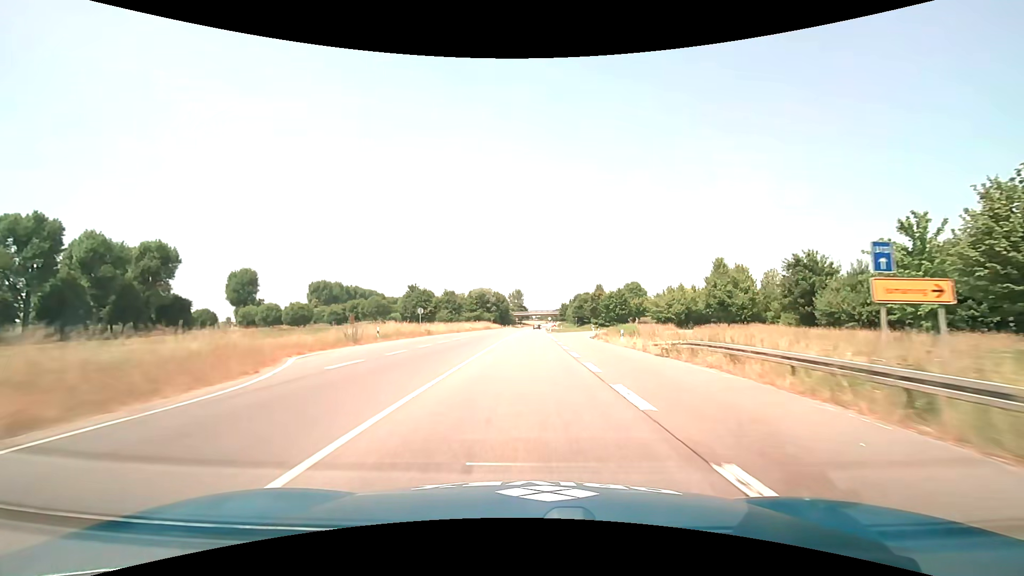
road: primary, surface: asphalt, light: Day
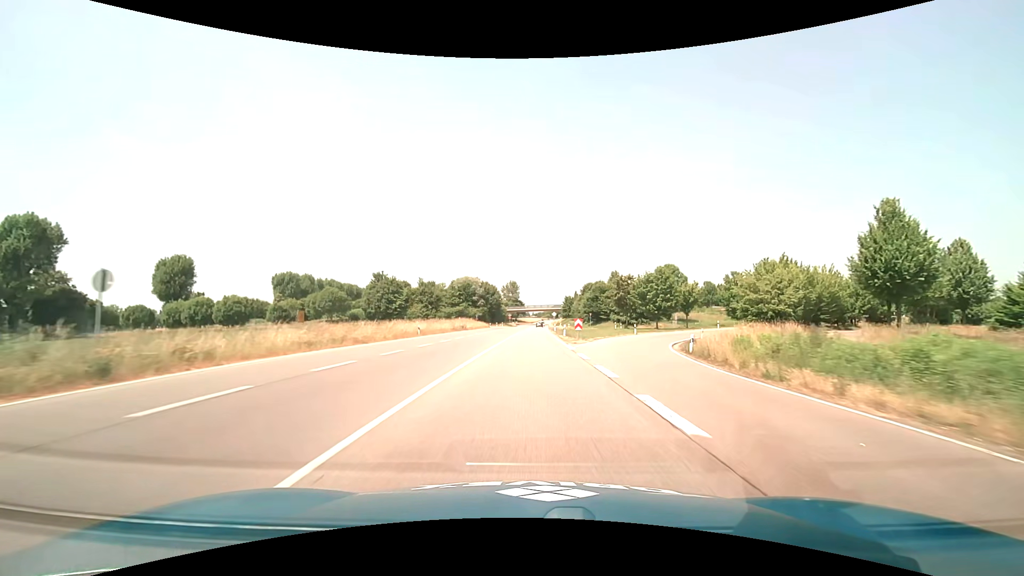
(0.0, +37.7) m; 0°
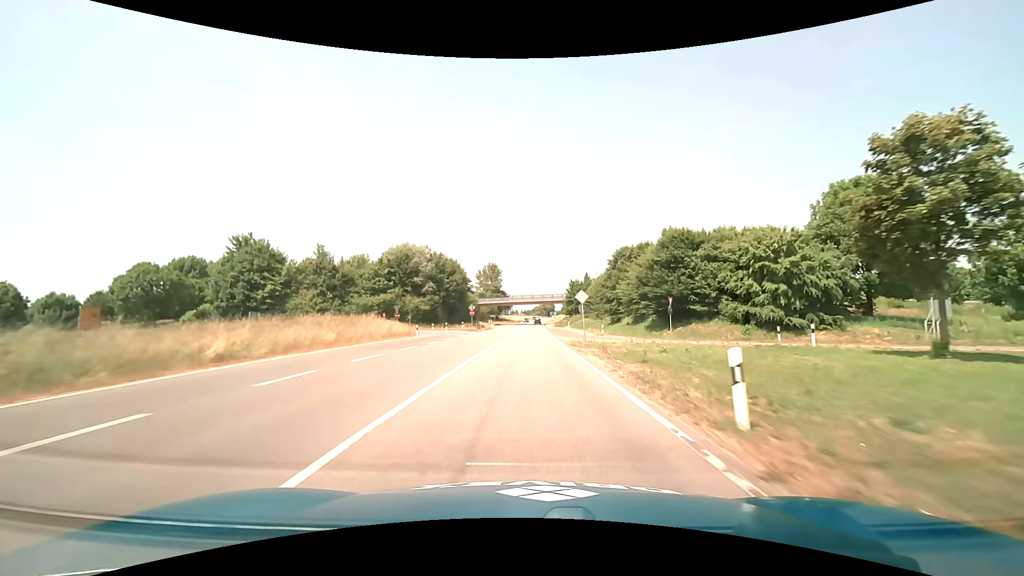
(+0.8, +63.3) m; +1°
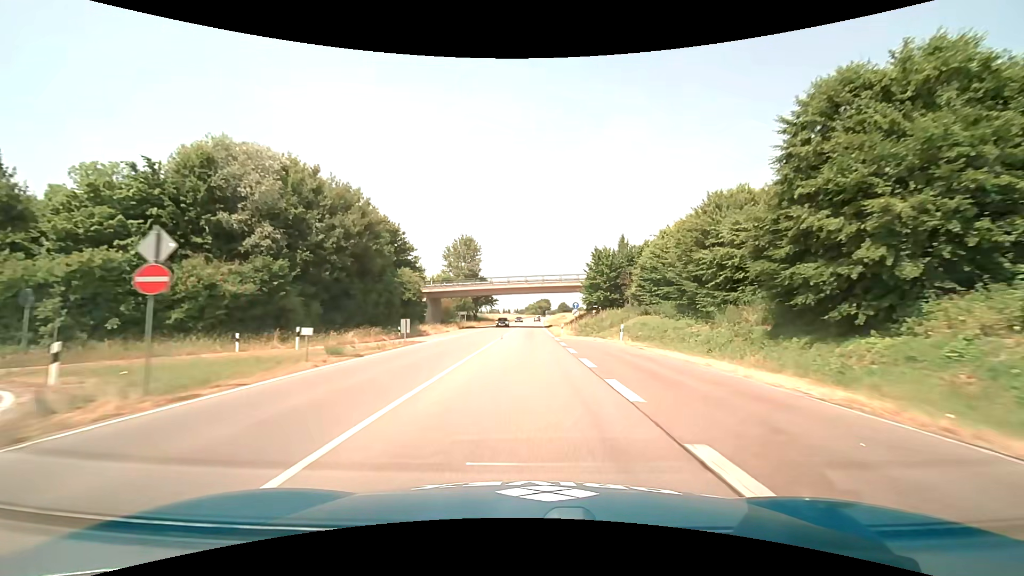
(+0.3, +51.1) m; +1°
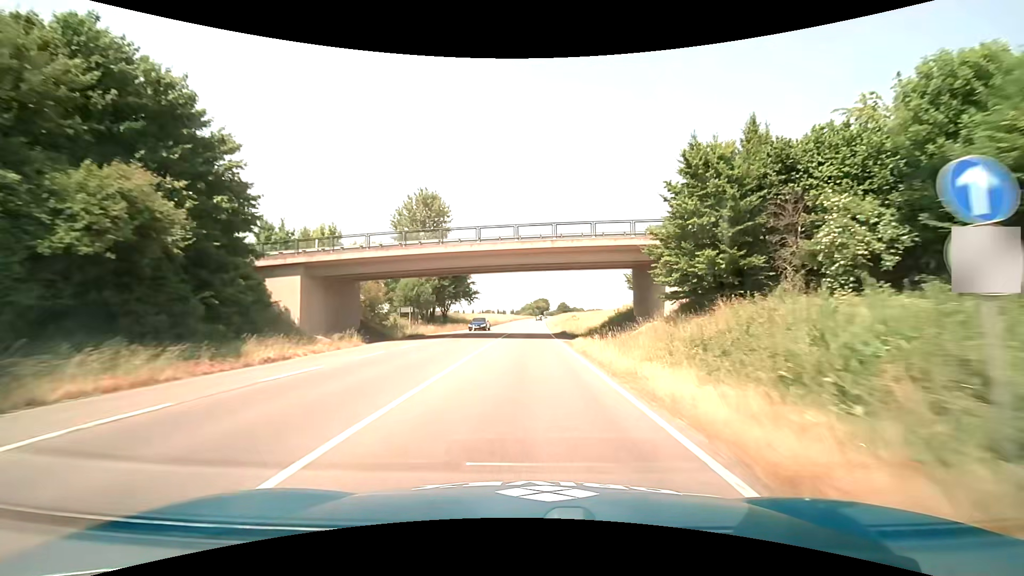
(0.0, +38.5) m; 0°
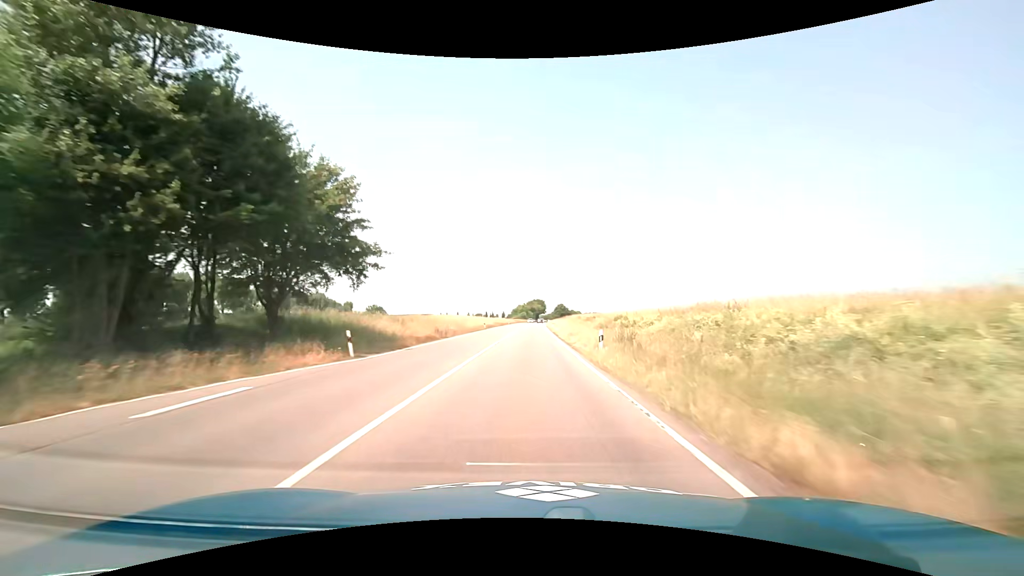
(+0.2, +51.4) m; +1°
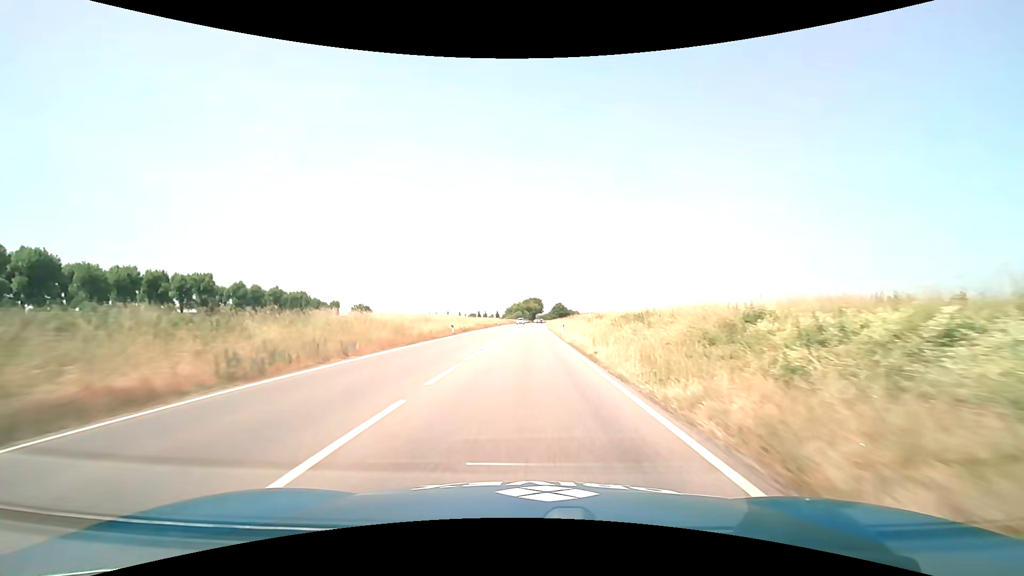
(-0.1, +25.6) m; 0°
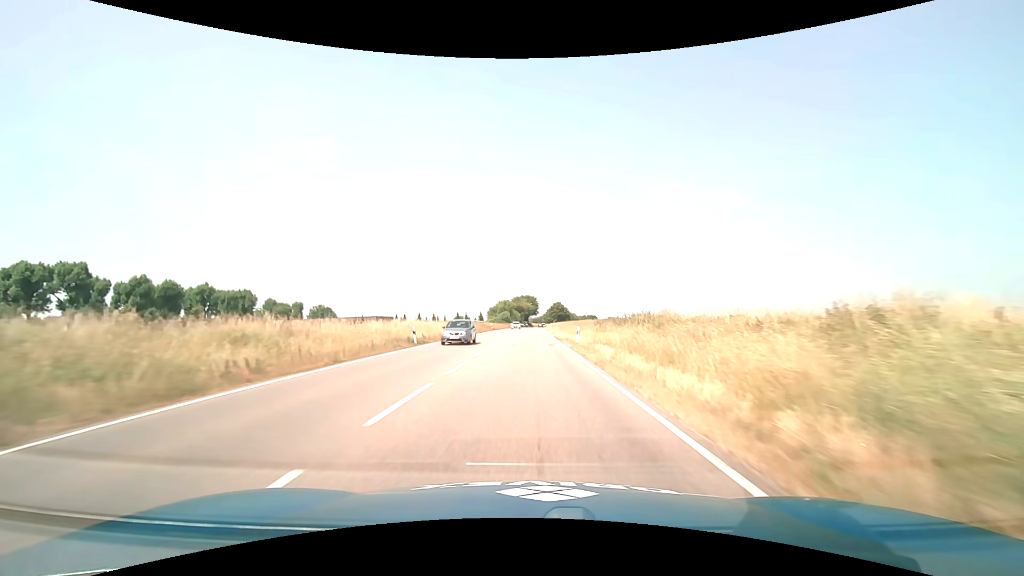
(+0.4, +63.5) m; +1°
(0, +10) (0, +20) (0, +30) (0, +40) (0, +50) (0, +60) (+1, +70) (+1, +80) (+1, +90) (+1, +100) m
